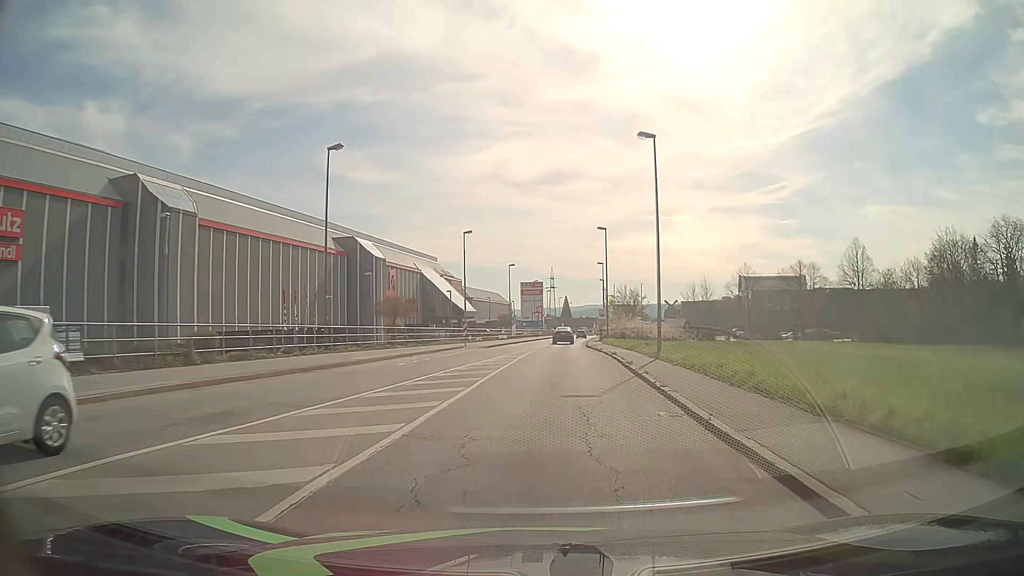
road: tertiary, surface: asphalt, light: Day
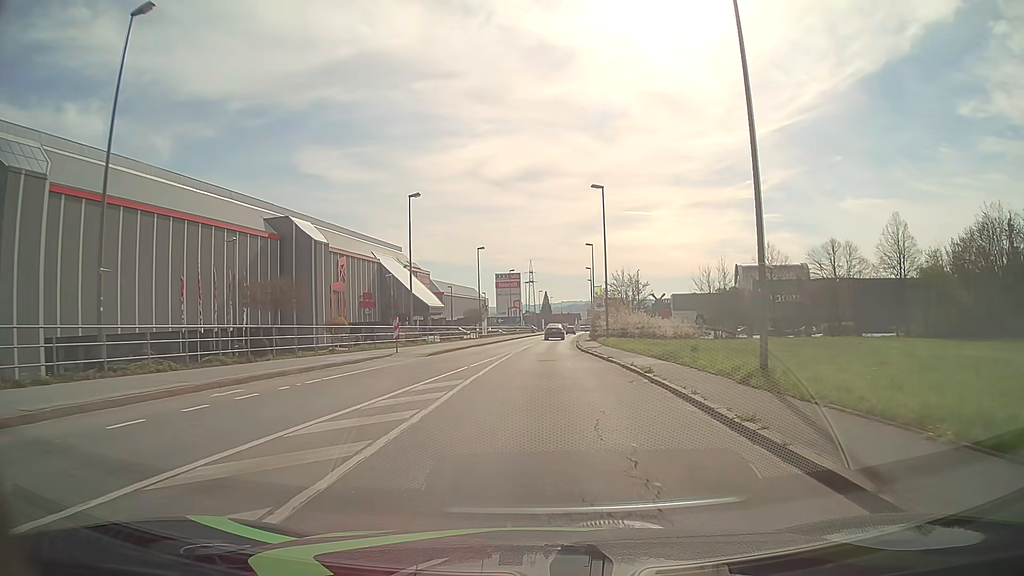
(+0.4, +16.9) m; +2°
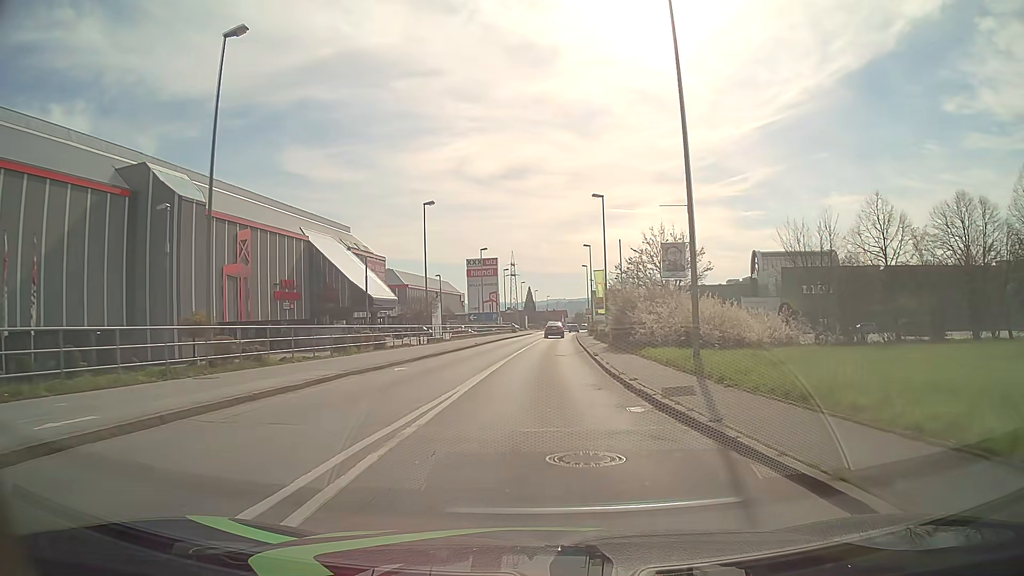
(+0.3, +27.2) m; +1°
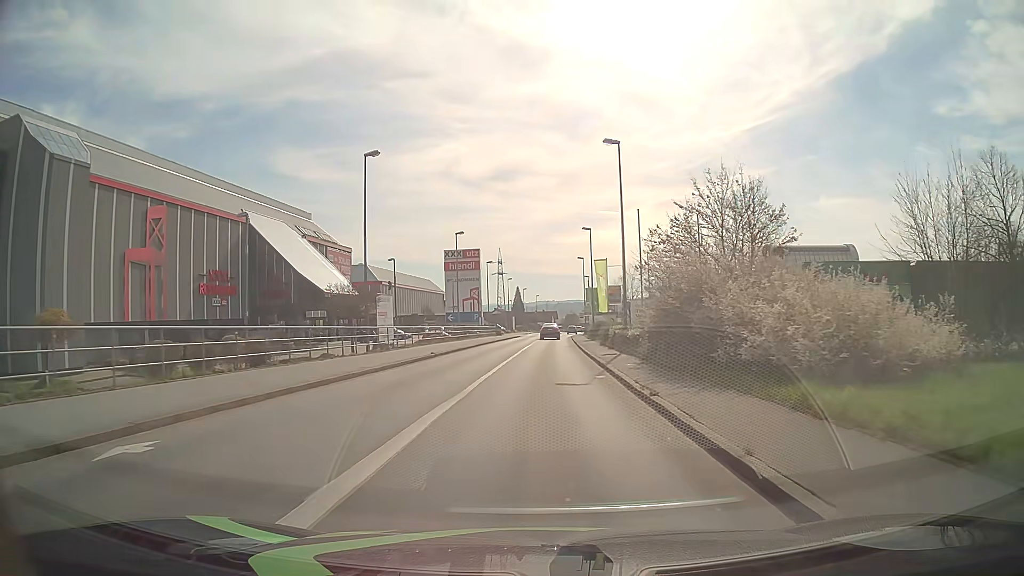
(+0.1, +14.6) m; 0°
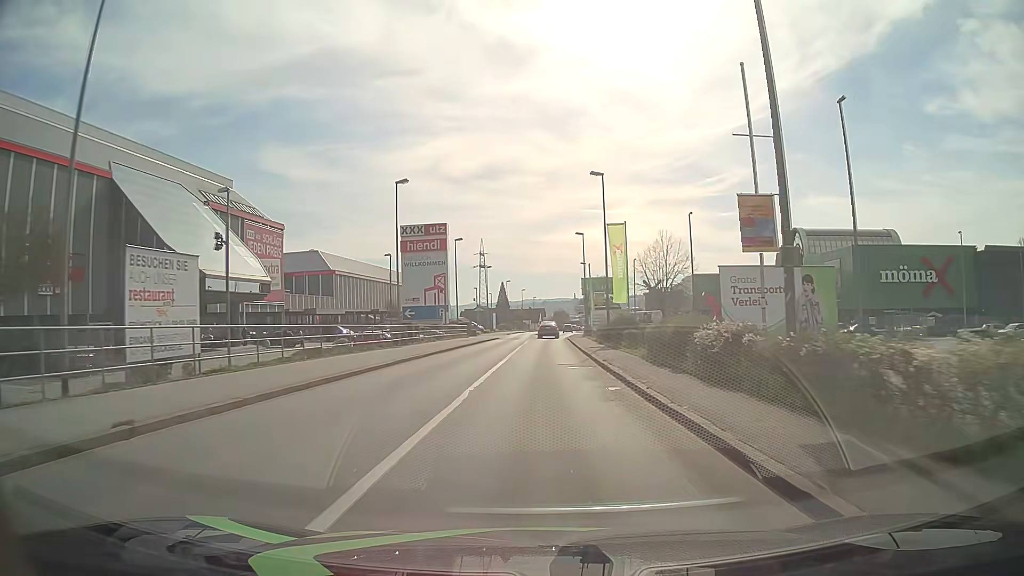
(+0.5, +22.3) m; +2°
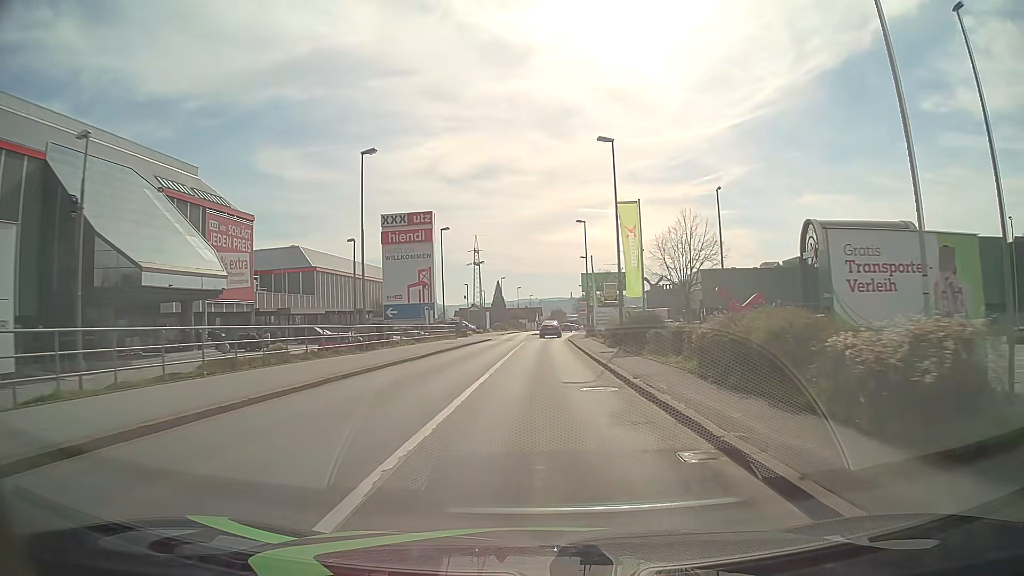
(0.0, +7.5) m; 0°
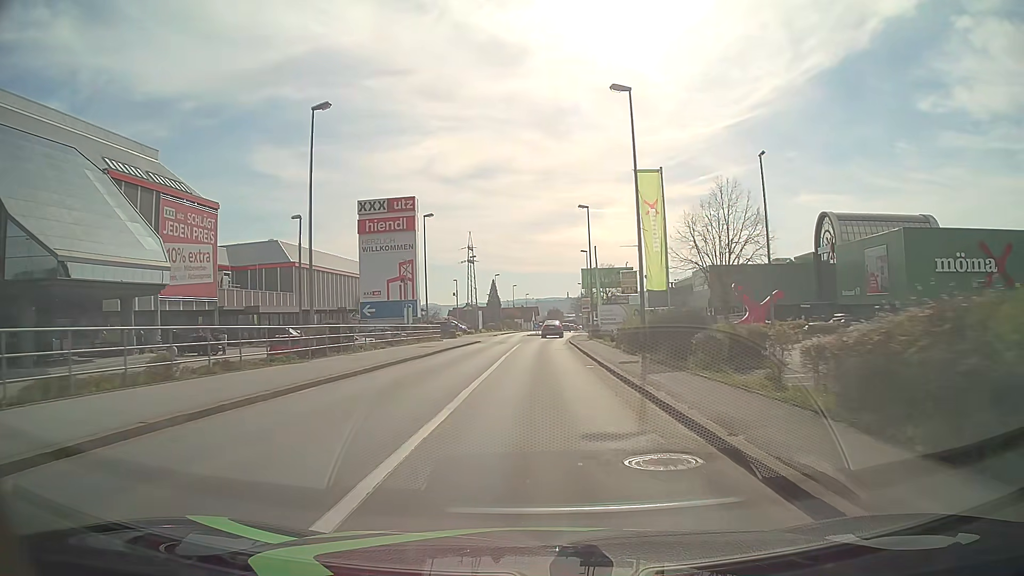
(0.0, +7.5) m; 0°
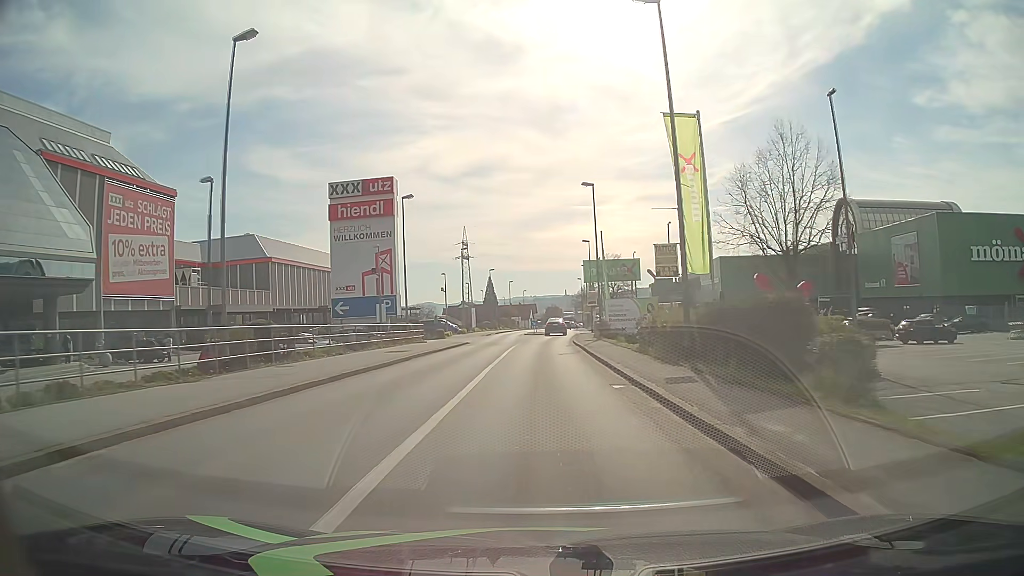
(0.0, +7.6) m; +1°
(0, +10) (0, +20) (0, +30) (0, +40) (+1, +50) (+1, +60) (+2, +70) (+3, +80) (+3, +90) (+4, +100) m
